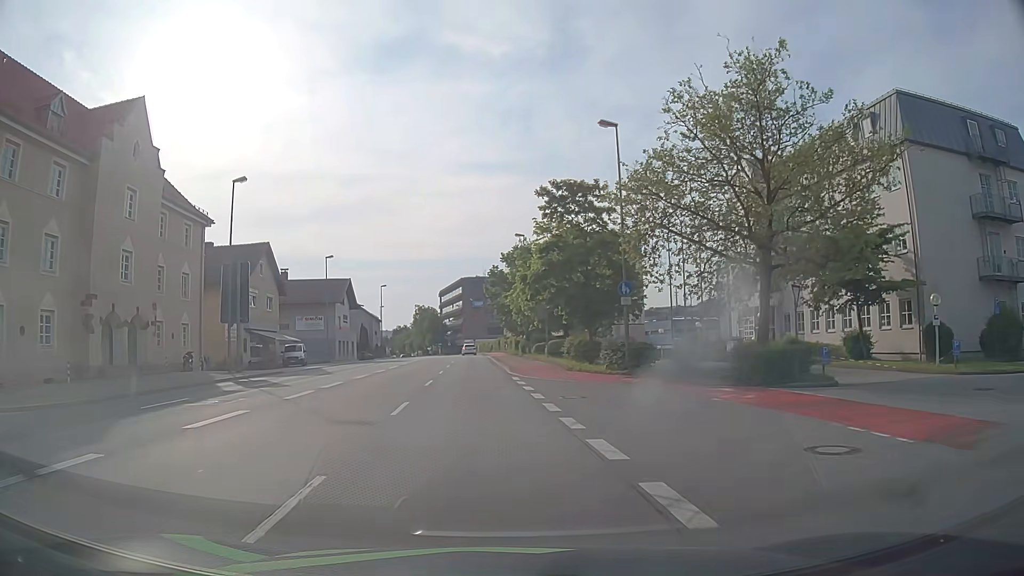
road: primary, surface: asphalt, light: Day
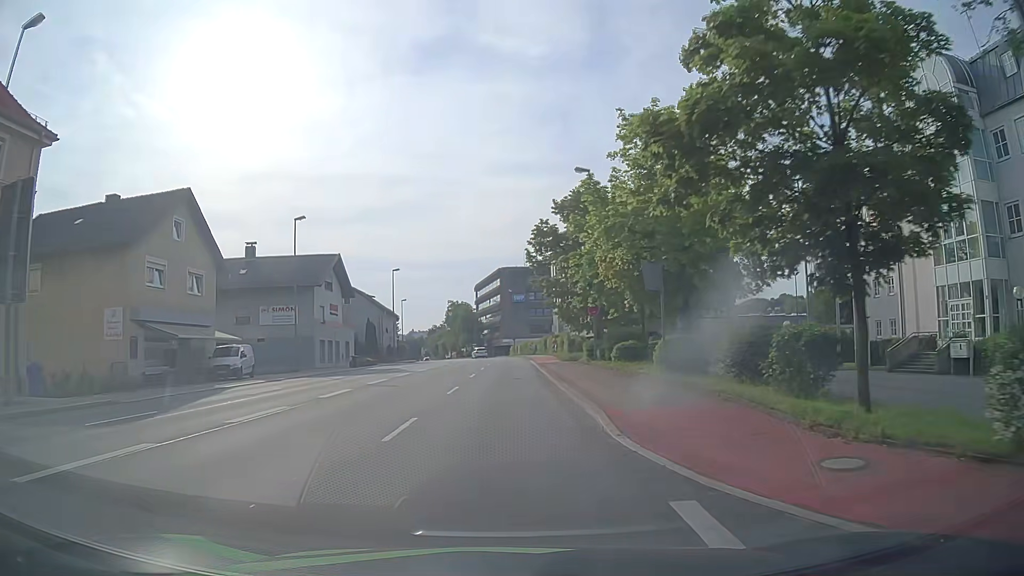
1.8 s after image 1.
(-0.7, +21.8) m; -4°
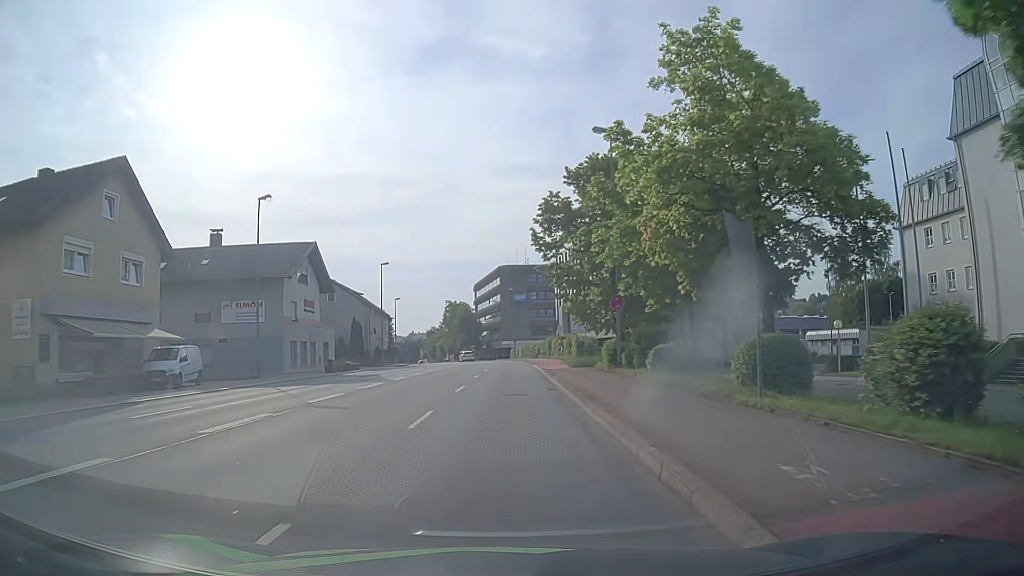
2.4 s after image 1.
(0.0, +7.3) m; +1°
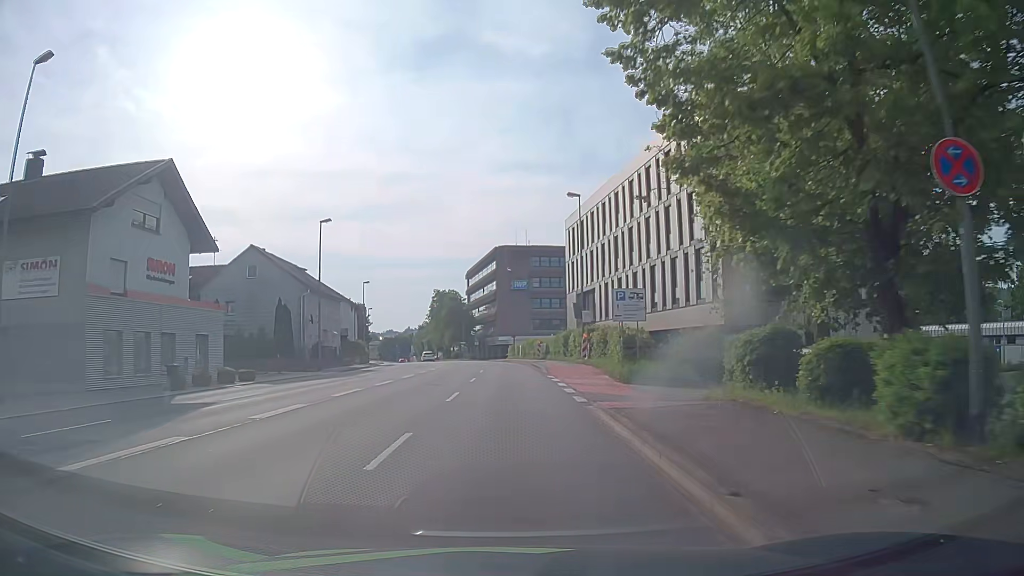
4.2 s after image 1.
(-0.1, +22.0) m; 0°
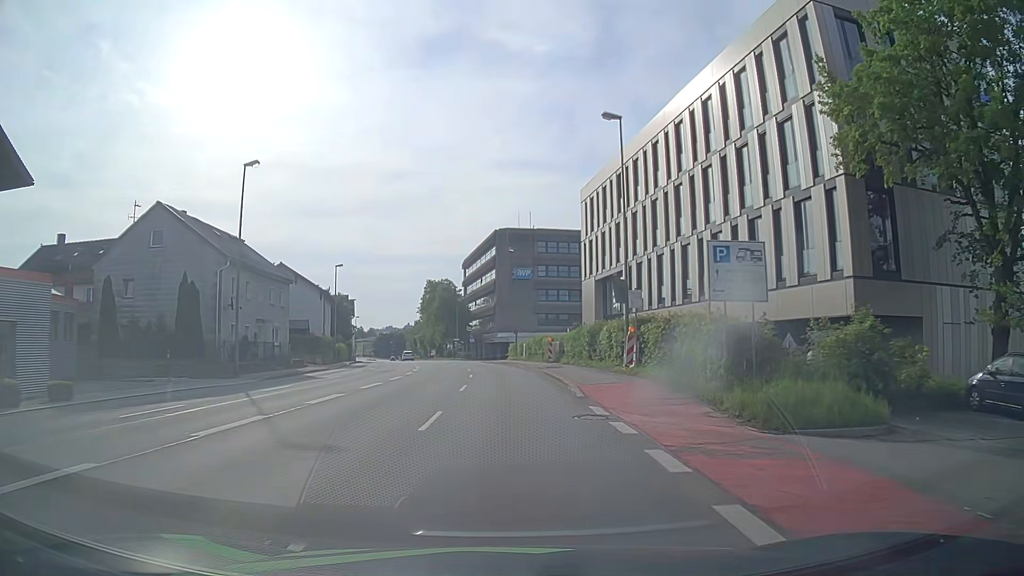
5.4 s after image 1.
(-0.2, +14.7) m; -1°
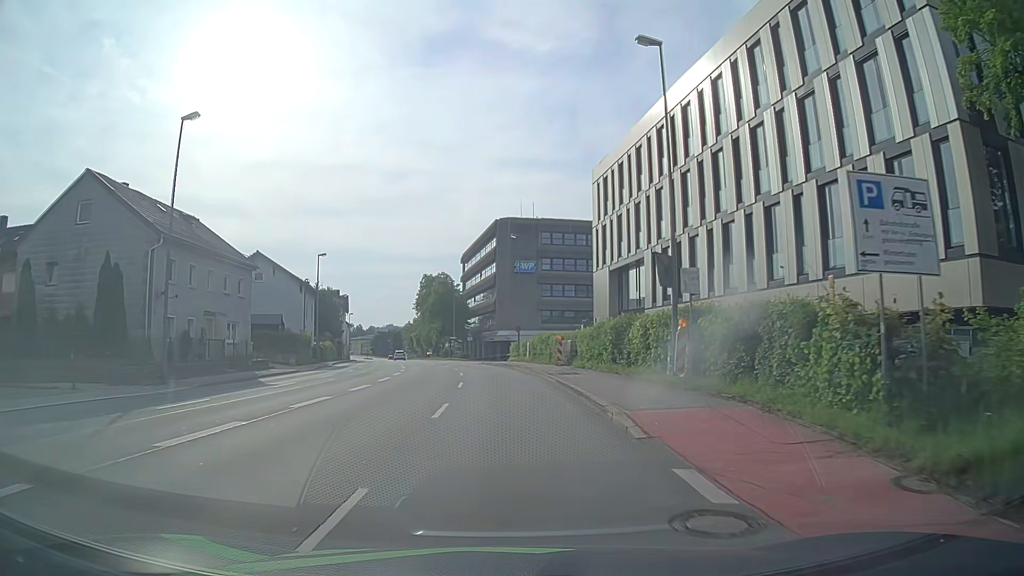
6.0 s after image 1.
(0.0, +7.3) m; 0°
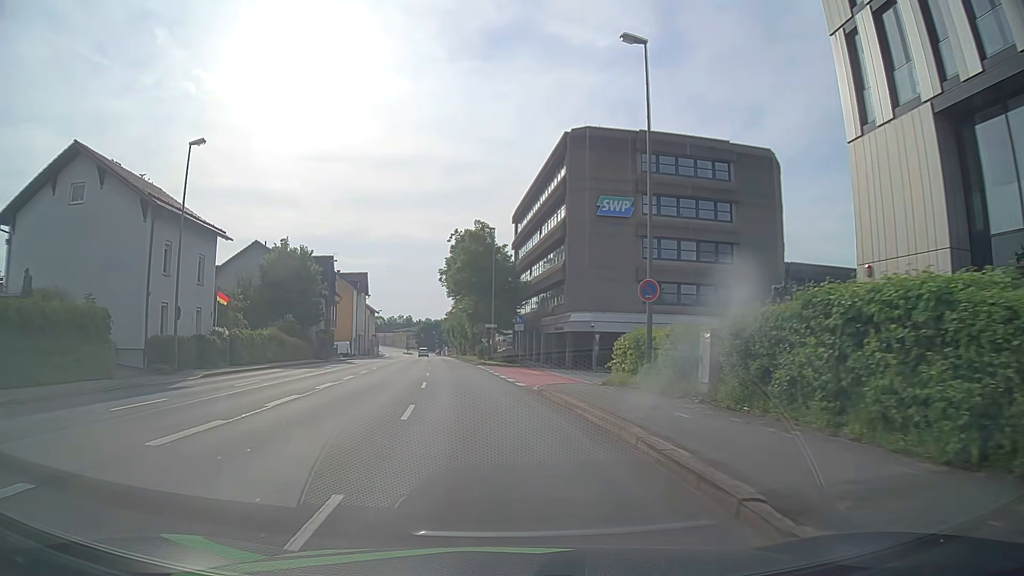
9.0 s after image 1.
(-1.2, +36.4) m; -5°
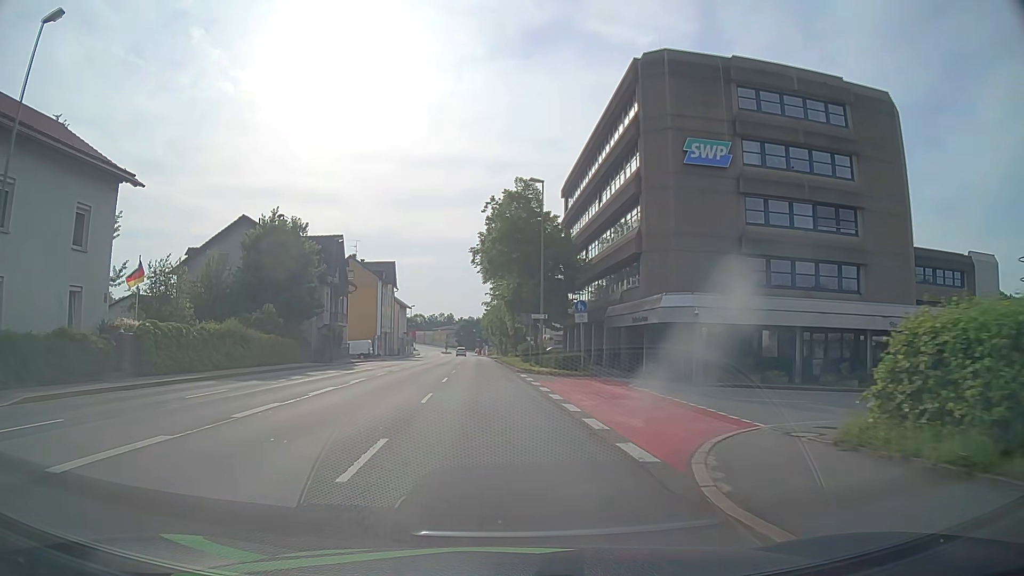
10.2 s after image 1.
(-0.5, +14.6) m; -4°
(0, +10) (0, +20) (-1, +30) (-1, +40) (-2, +50) (-2, +60) (-3, +70) (-4, +80) (-4, +90) (-5, +100) m
